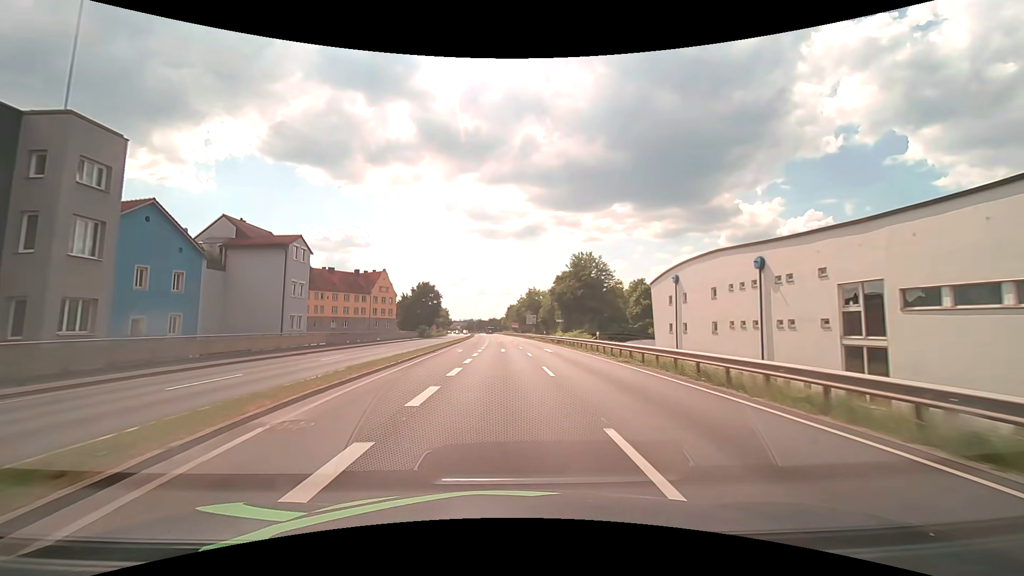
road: primary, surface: asphalt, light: Day
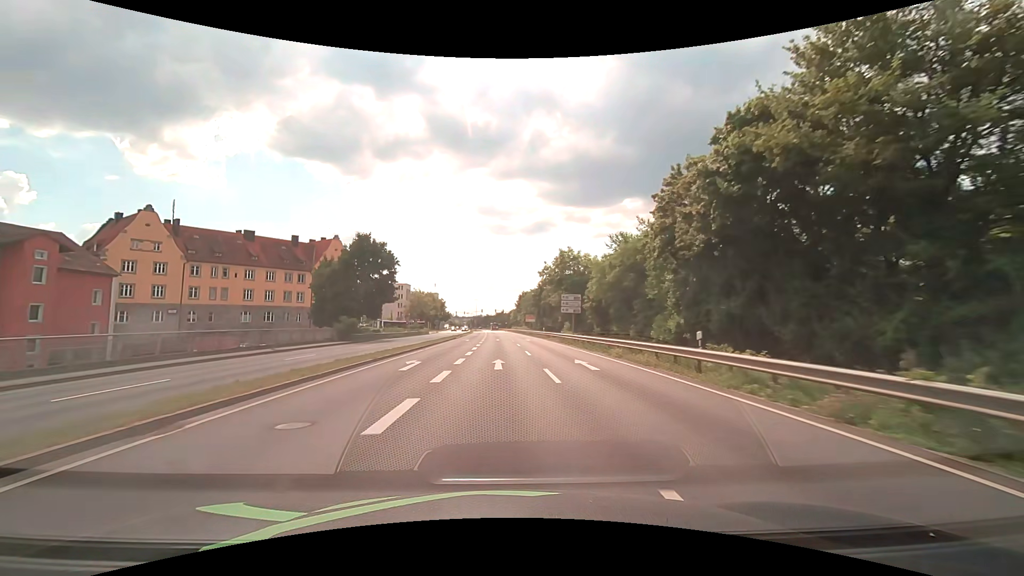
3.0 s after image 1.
(-0.3, +50.3) m; -1°
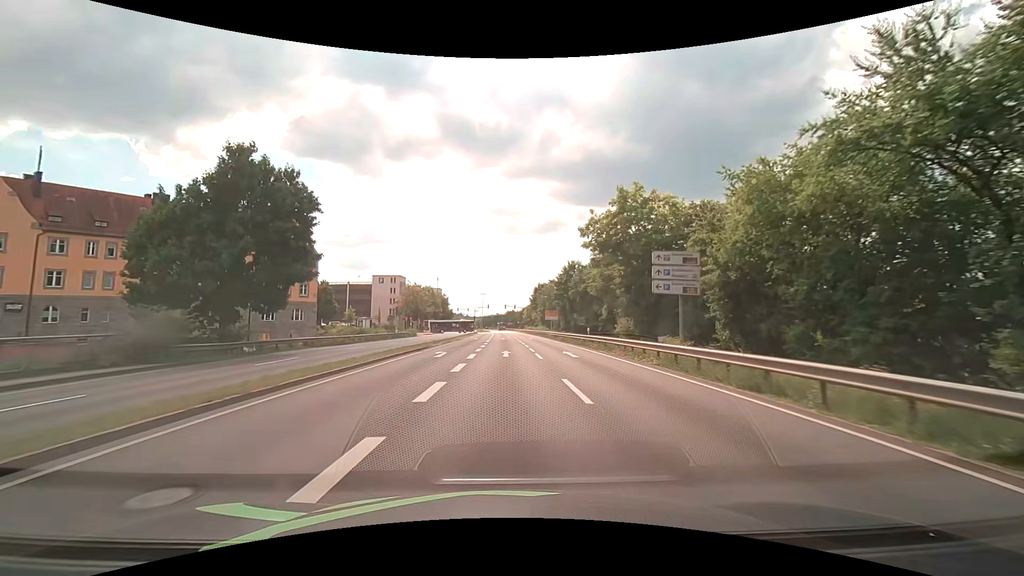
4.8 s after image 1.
(-0.3, +27.2) m; -1°
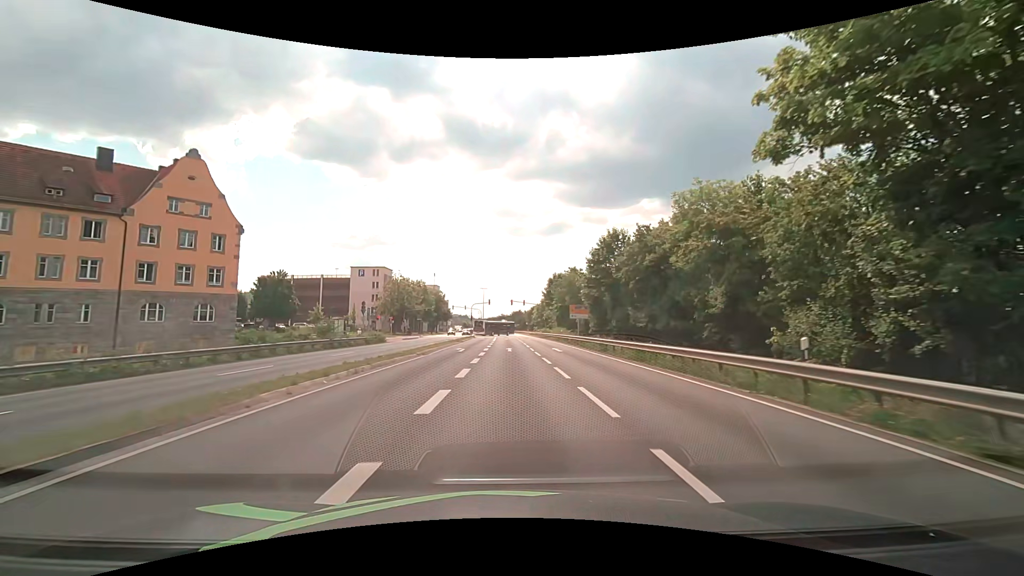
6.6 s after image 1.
(-0.1, +24.9) m; -1°
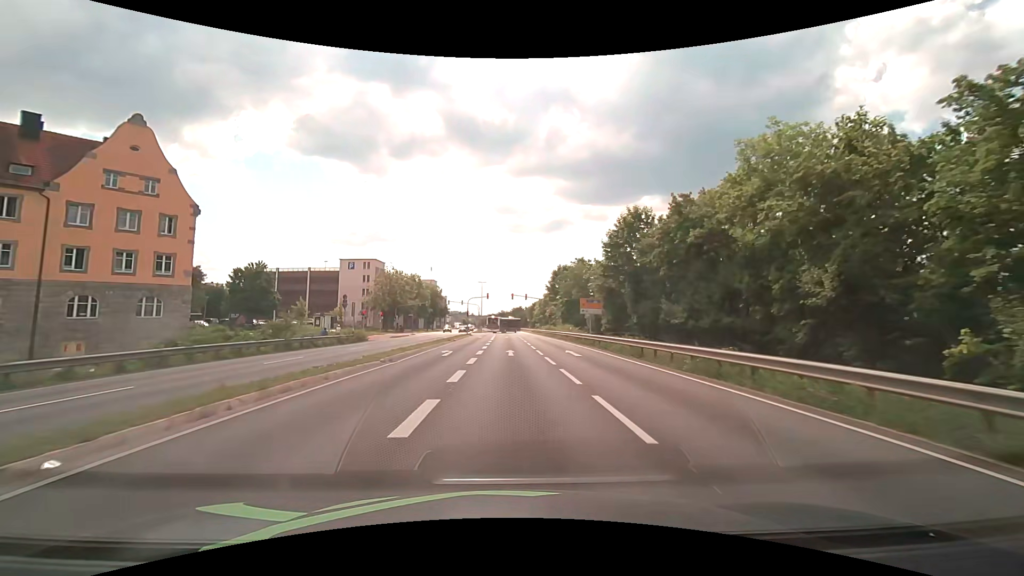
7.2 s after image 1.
(0.0, +7.8) m; 0°
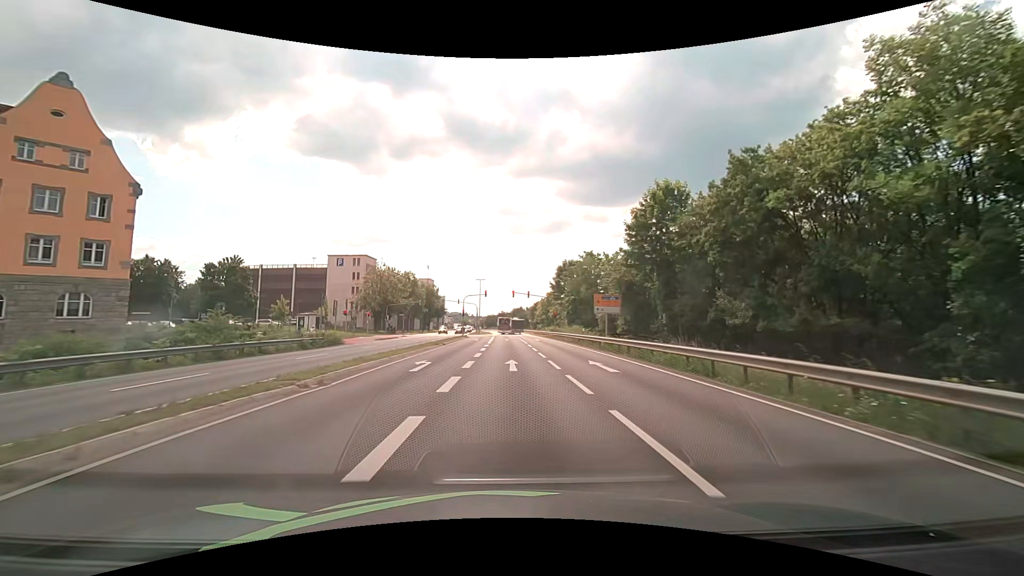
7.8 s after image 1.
(0.0, +7.6) m; 0°
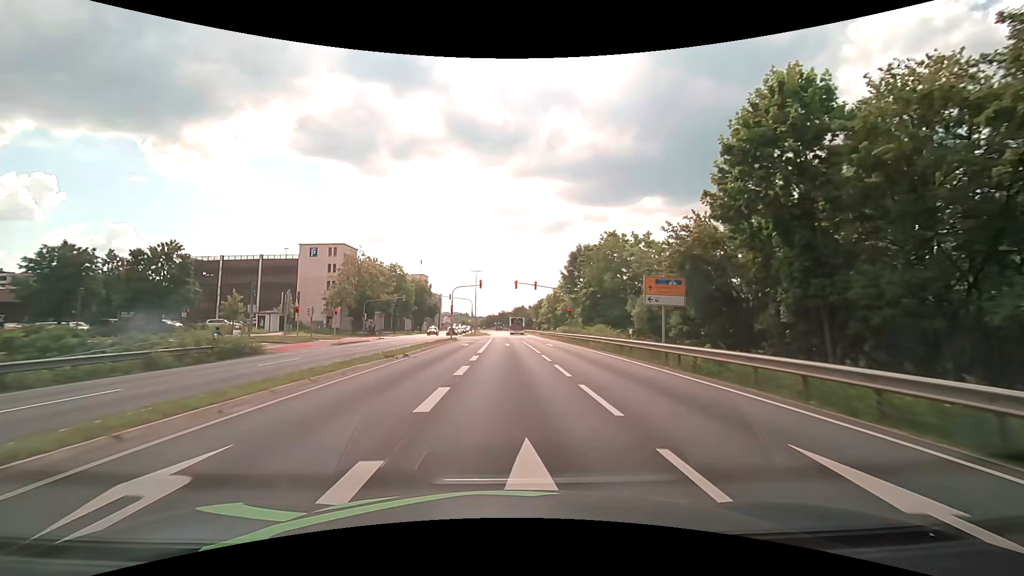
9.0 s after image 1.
(0.0, +14.4) m; 0°
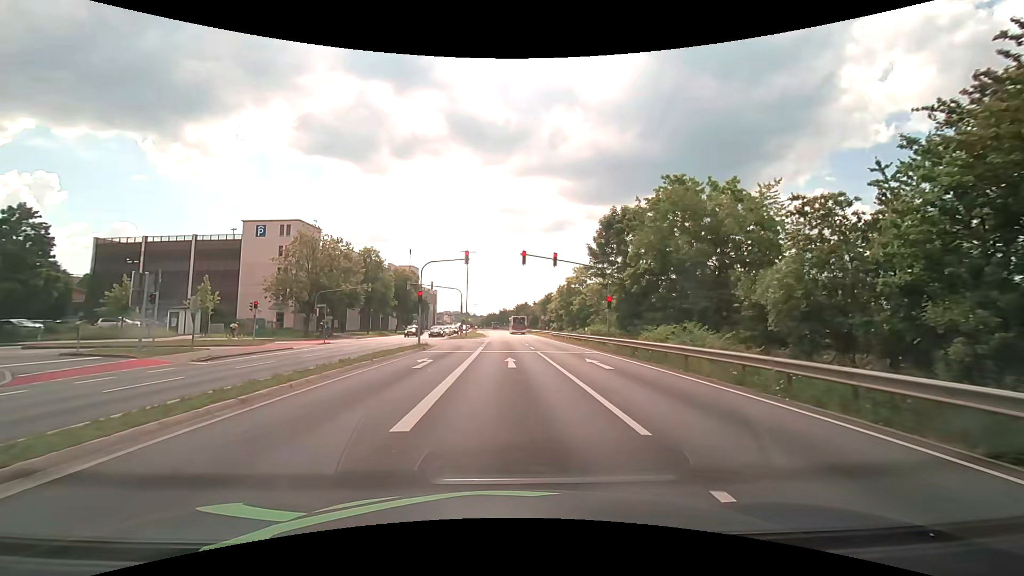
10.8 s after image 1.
(0.0, +19.2) m; 0°
(0, +10) (0, +20) (0, +30) (0, +40) (-1, +50) (-1, +60) (-1, +70) (-1, +80) (-2, +90) (-2, +100) m
